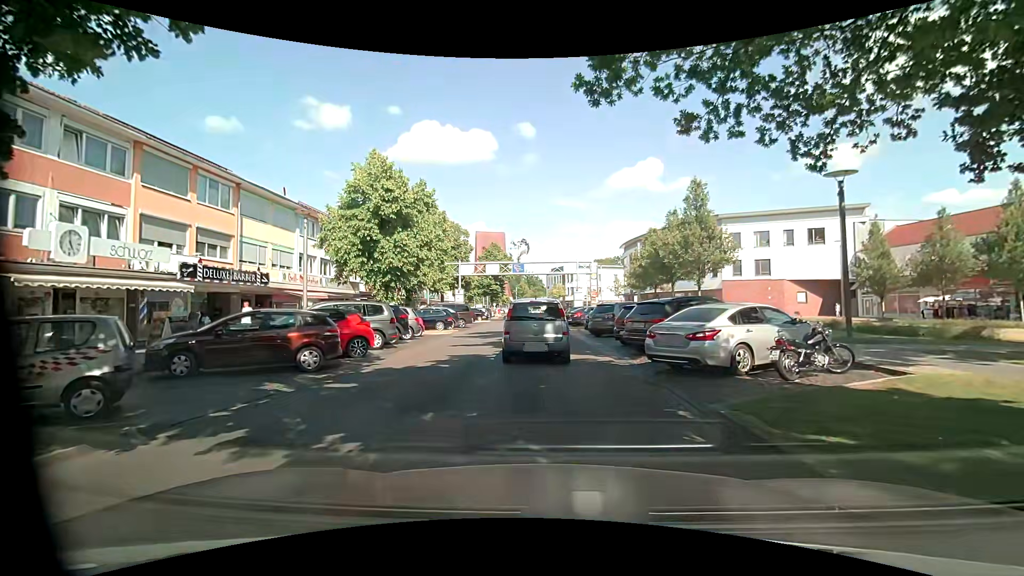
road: residential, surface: asphalt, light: Day
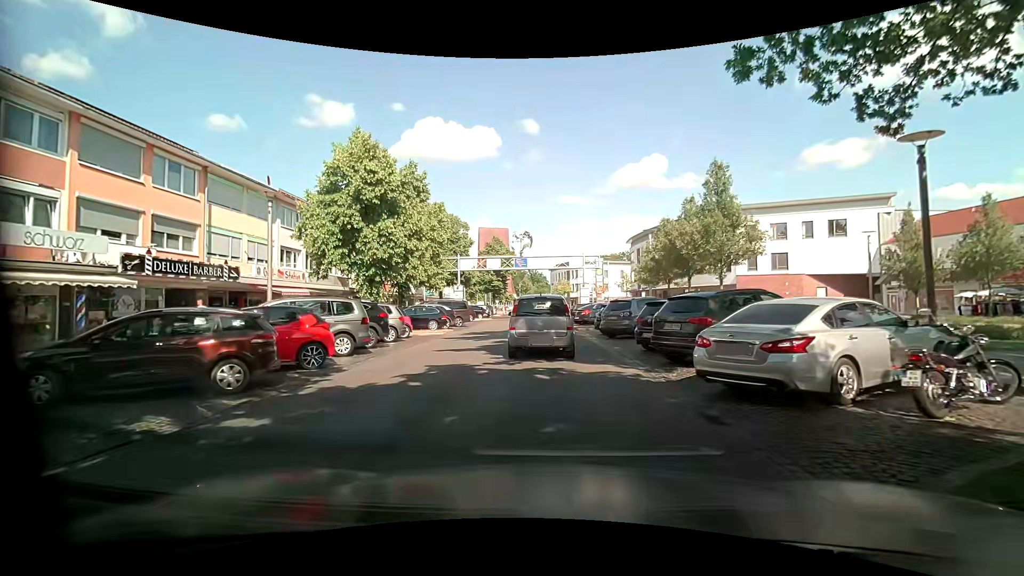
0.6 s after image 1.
(0.0, +3.3) m; +1°
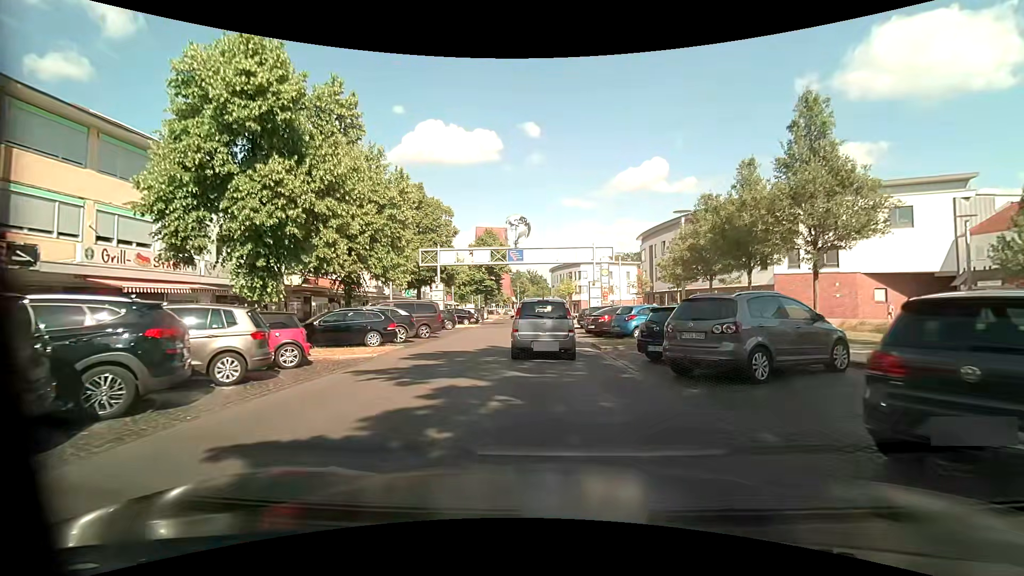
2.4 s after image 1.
(-0.2, +10.4) m; -1°
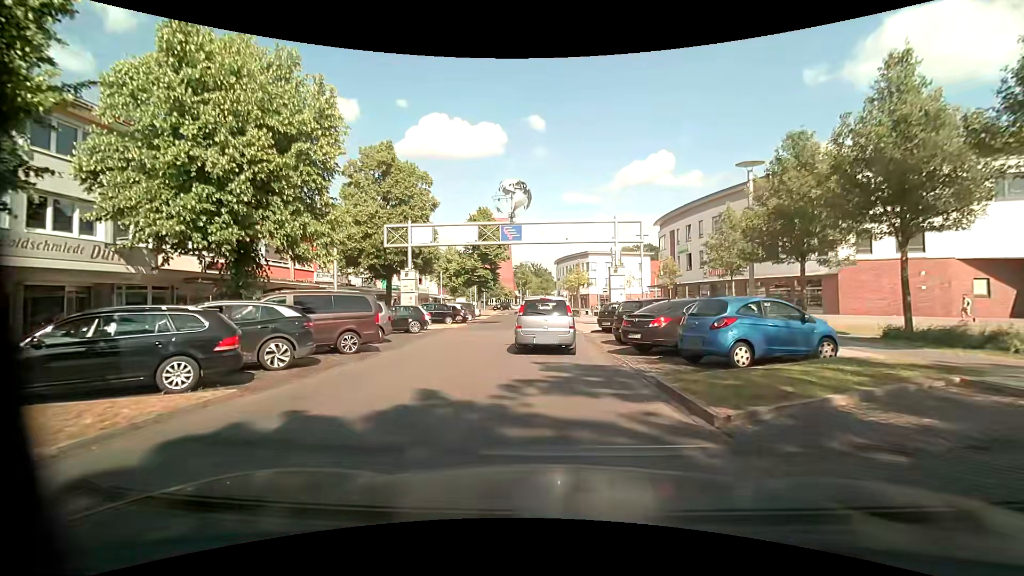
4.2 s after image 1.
(0.0, +10.4) m; -1°
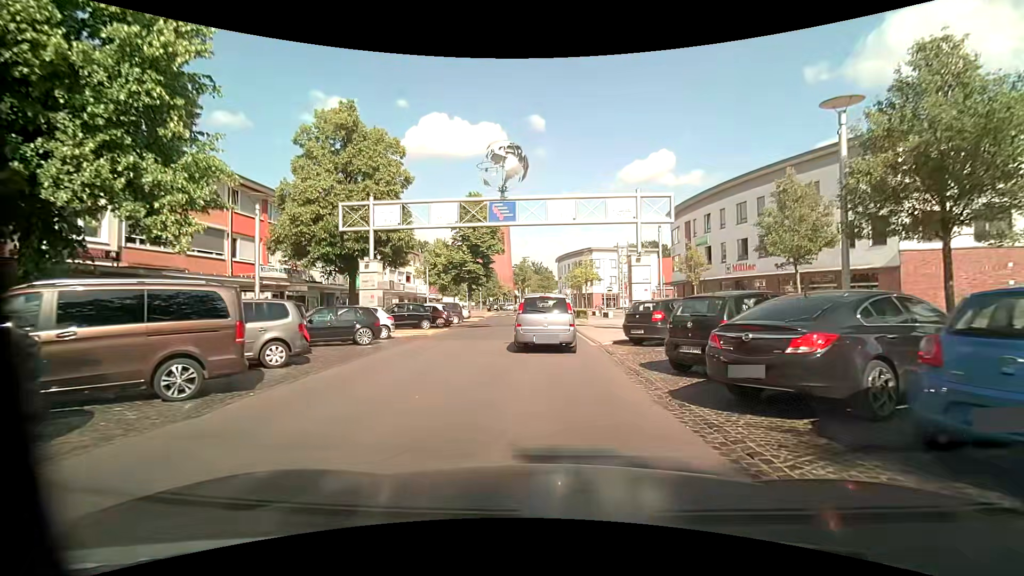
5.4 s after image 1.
(0.0, +7.3) m; +1°
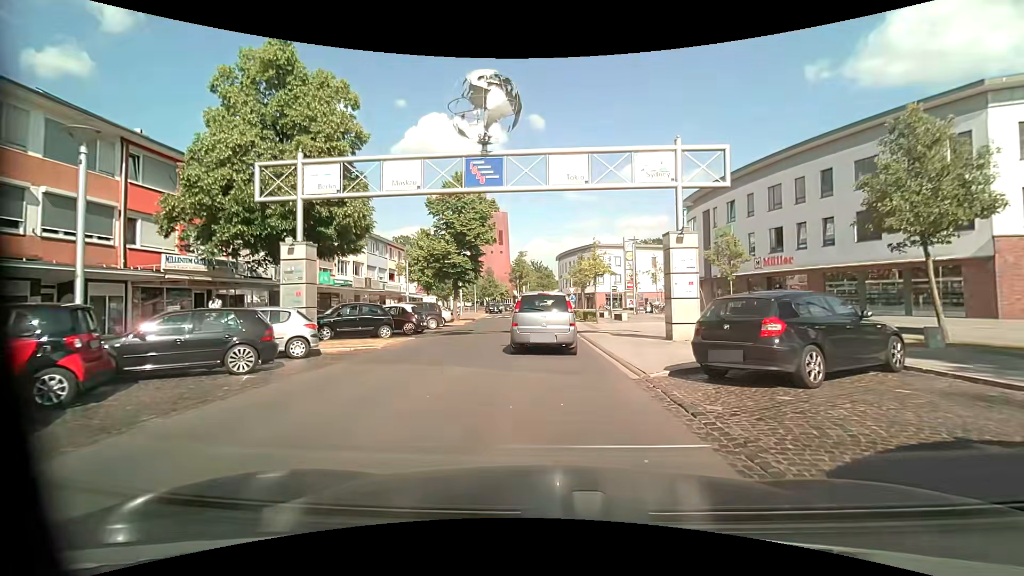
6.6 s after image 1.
(0.0, +7.3) m; 0°
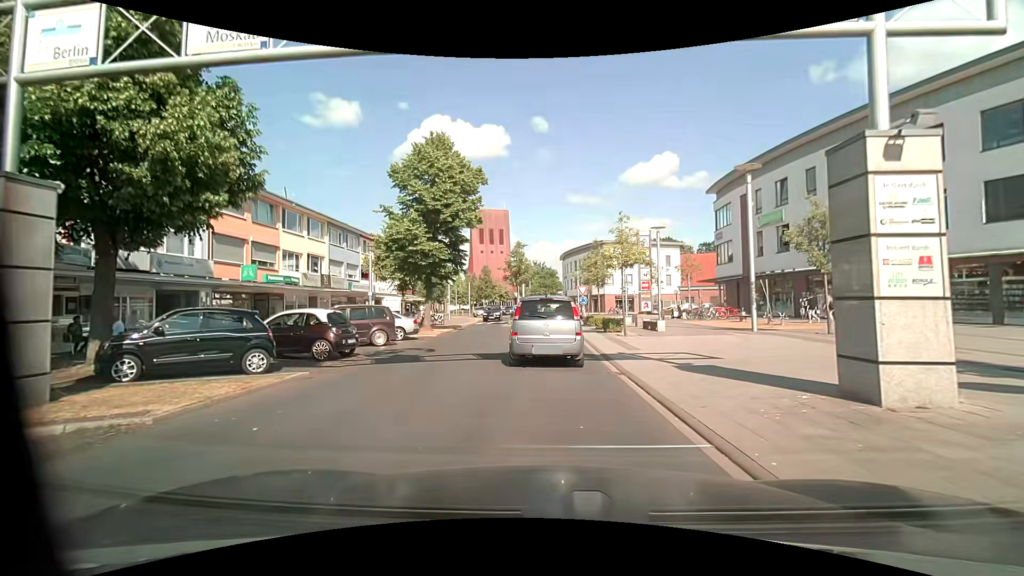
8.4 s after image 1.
(-0.1, +9.7) m; 0°
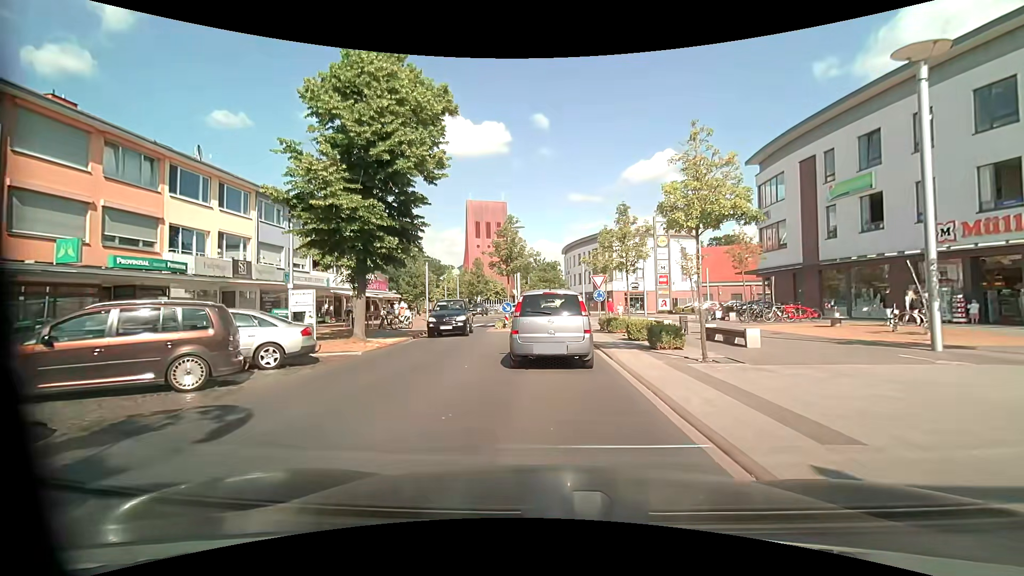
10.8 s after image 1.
(-0.2, +10.5) m; -1°
(0, +10) (0, +20) (+1, +30) (+1, +40) (+3, +50) (+8, +58) (+7, +68) (+3, +76) (-1, +86) (-4, +95) m
